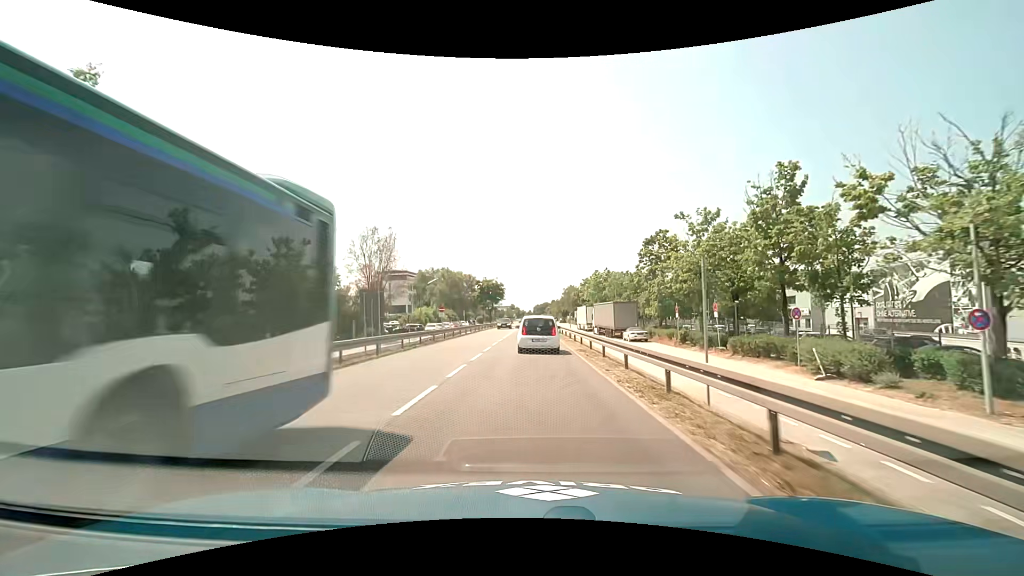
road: primary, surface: asphalt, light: Day
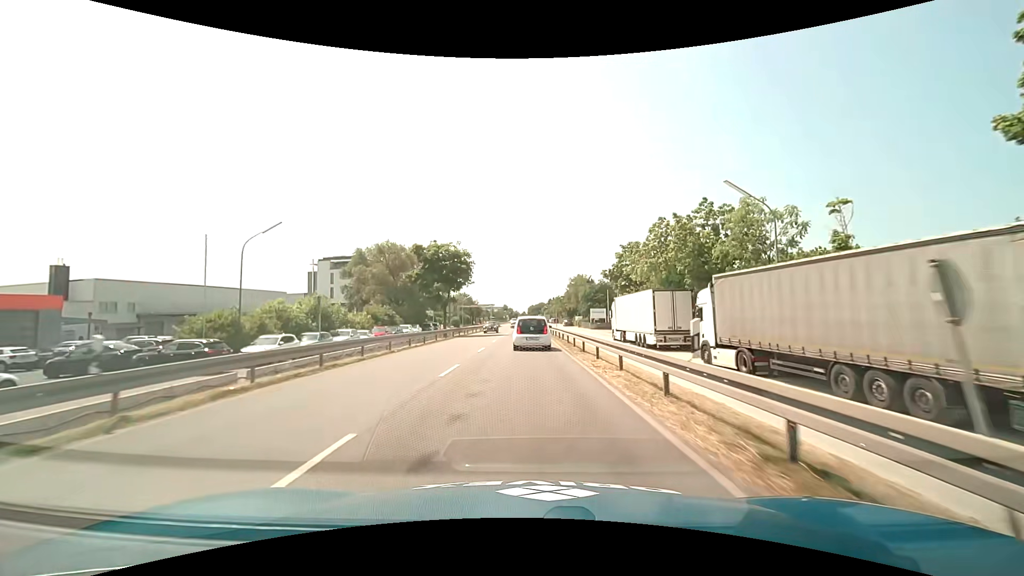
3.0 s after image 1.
(+0.5, +44.9) m; +1°
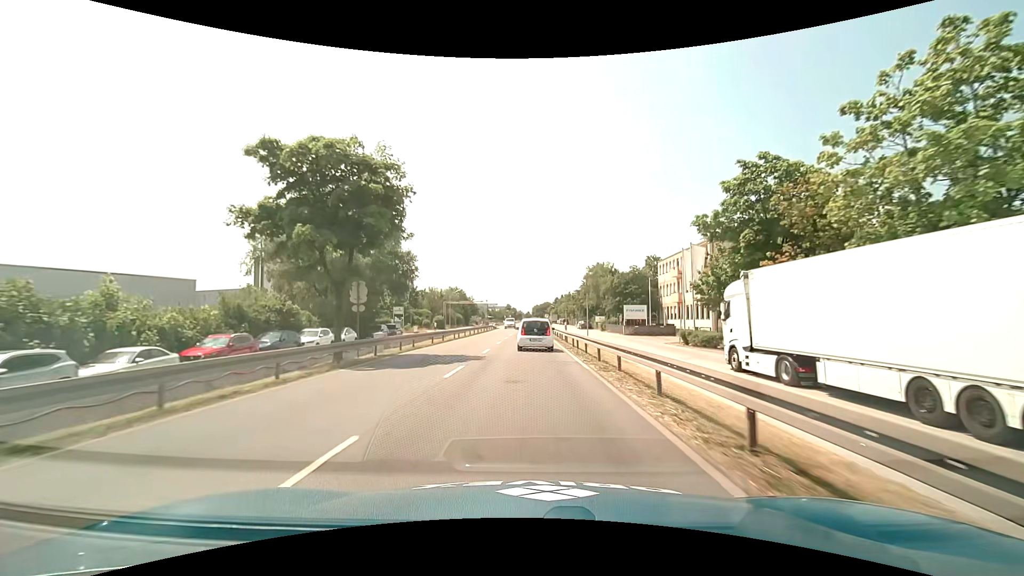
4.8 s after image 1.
(0.0, +27.3) m; 0°
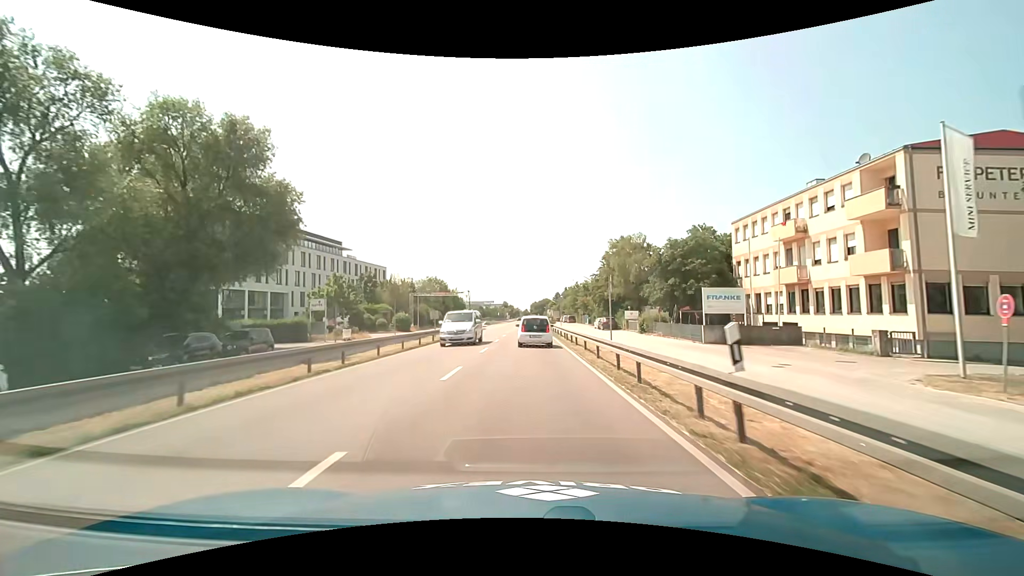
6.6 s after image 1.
(+0.1, +27.7) m; 0°
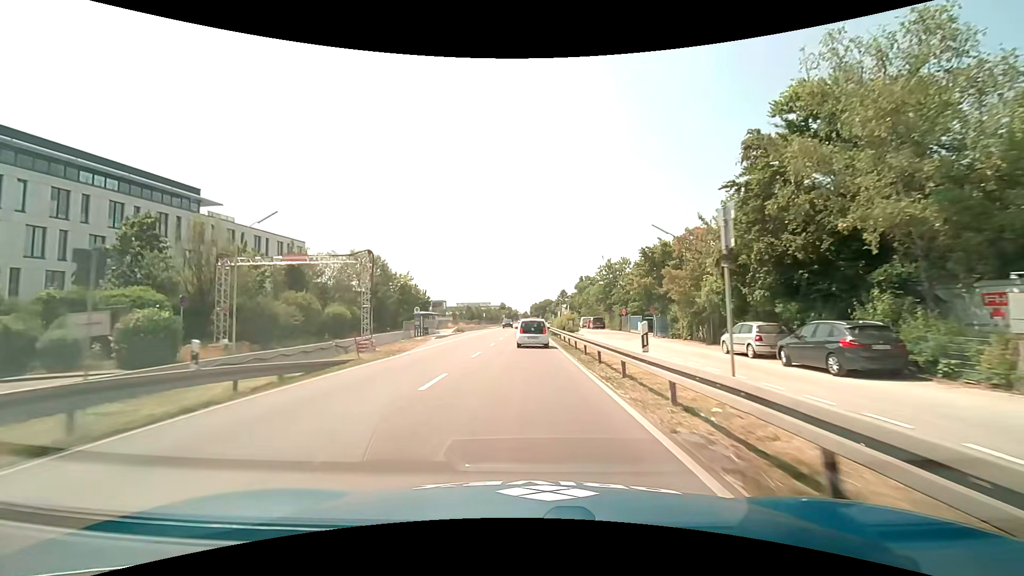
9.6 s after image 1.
(0.0, +46.2) m; 0°
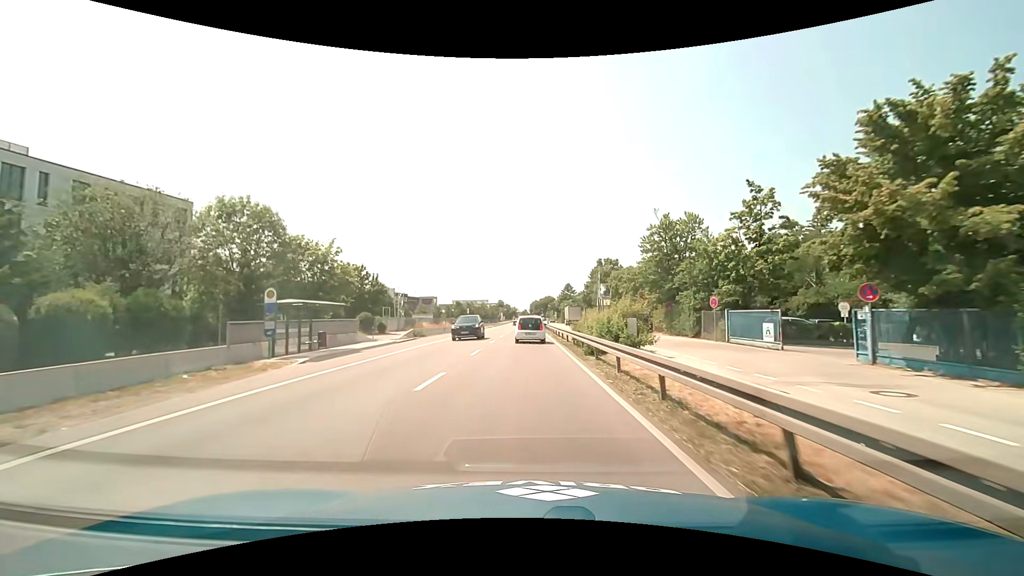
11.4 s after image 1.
(0.0, +27.5) m; 0°
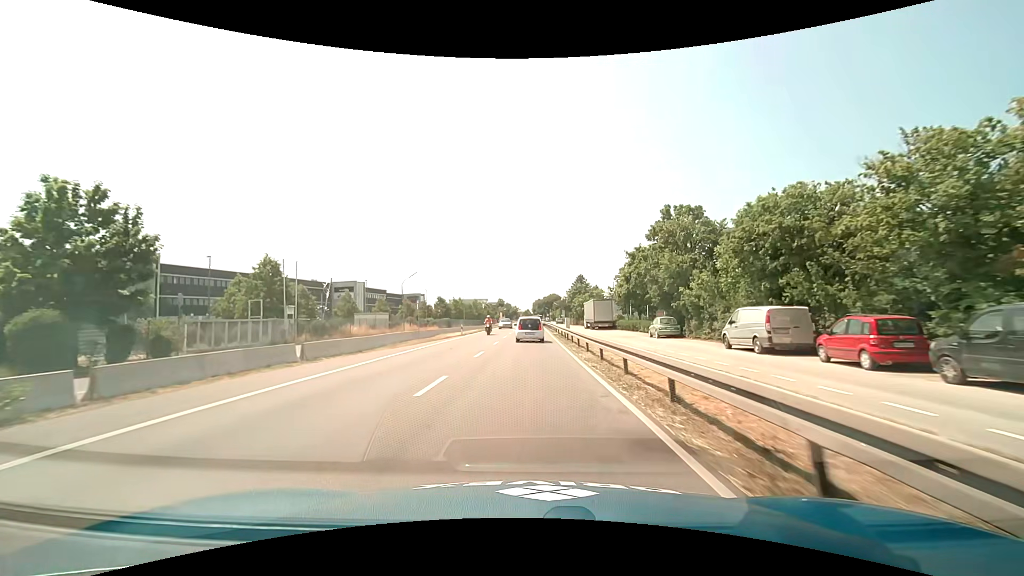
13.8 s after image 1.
(0.0, +36.6) m; 0°
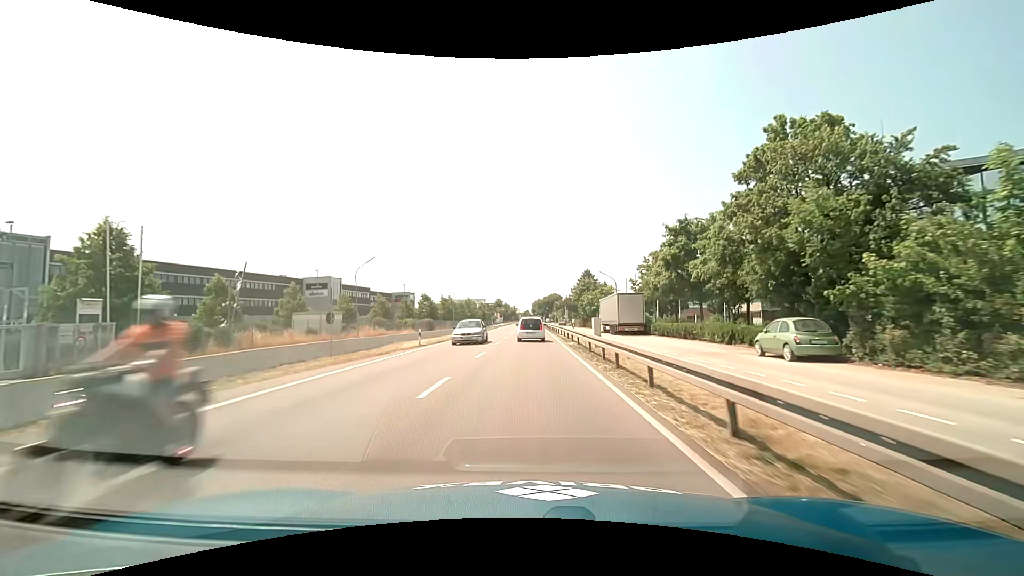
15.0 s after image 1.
(+0.1, +18.2) m; 0°
(0, +10) (0, +20) (0, +30) (0, +40) (0, +50) (0, +60) (+1, +70) (+1, +80) (+1, +90) (+1, +100) m
